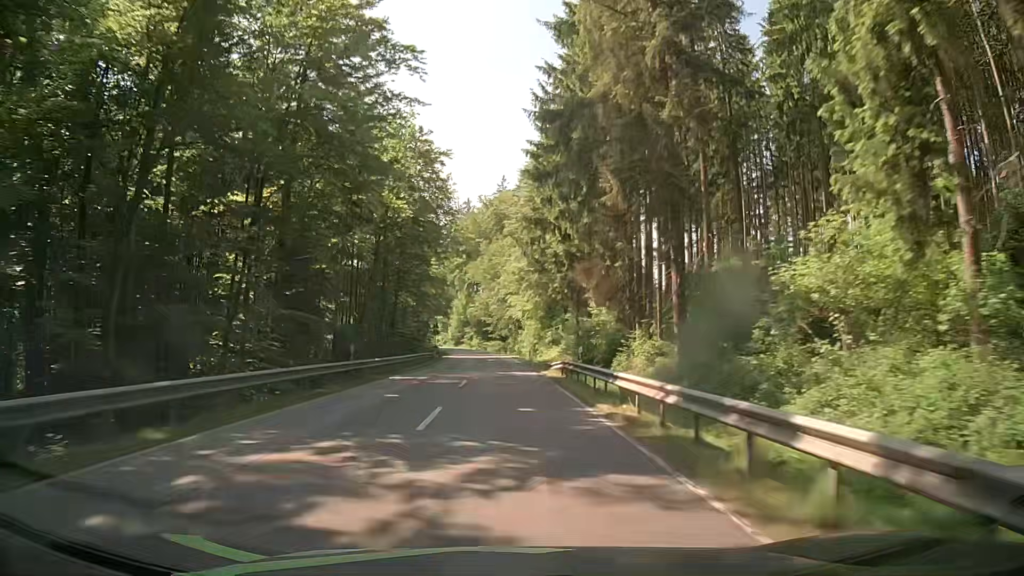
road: secondary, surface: asphalt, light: Day
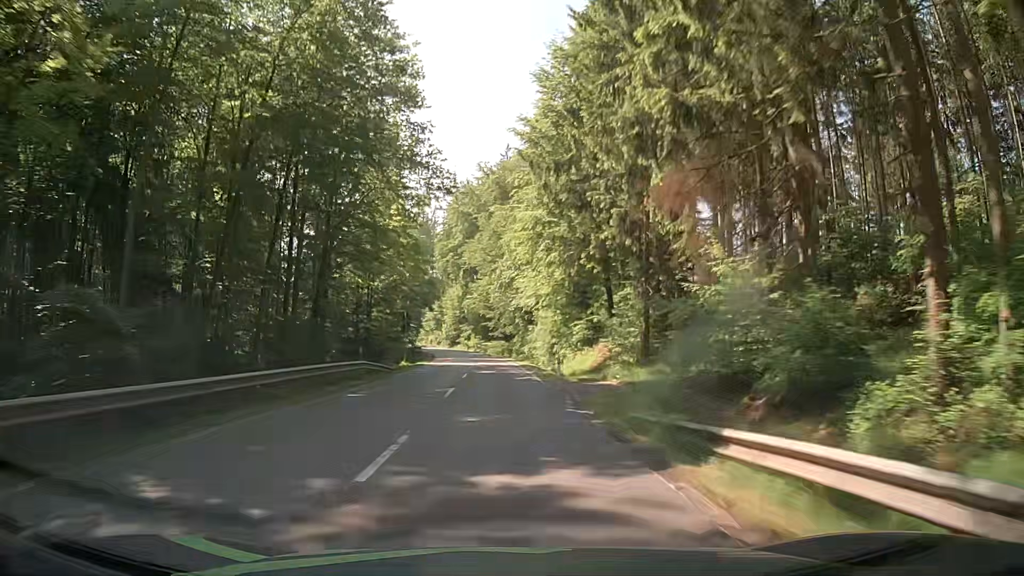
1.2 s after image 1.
(-0.1, +26.0) m; 0°
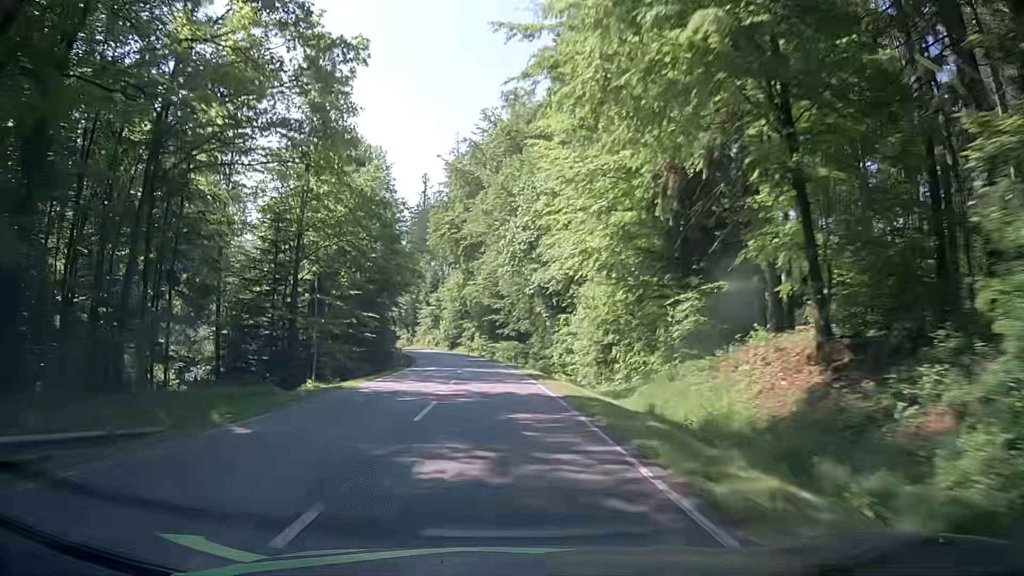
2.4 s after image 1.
(-0.4, +27.1) m; -2°
(0, +10) (0, +20) (0, +30) (-1, +40) (-2, +50) (-3, +60) (-4, +70) (-6, +80) (-8, +89) (-10, +99) m
